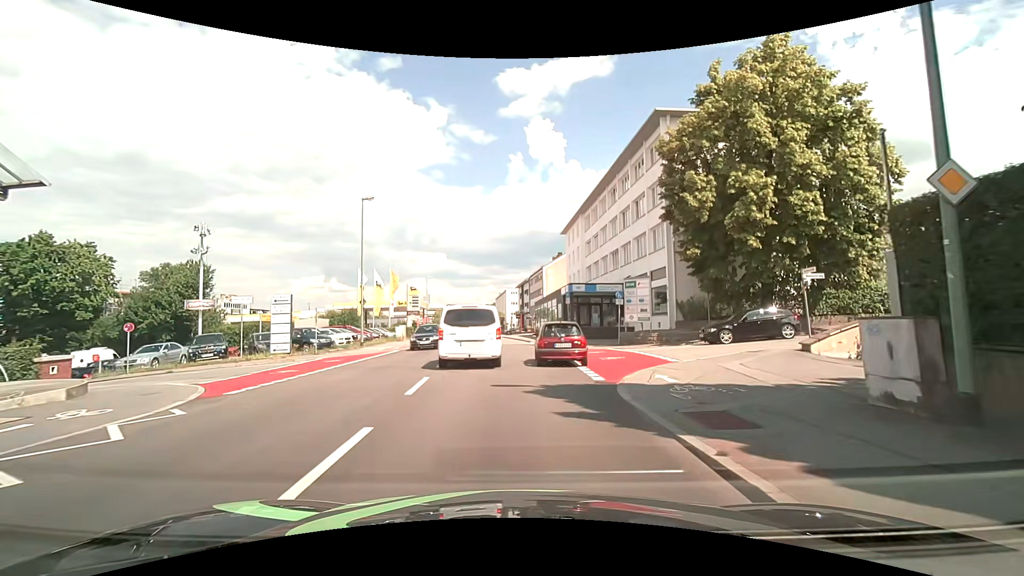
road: tertiary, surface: asphalt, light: Day
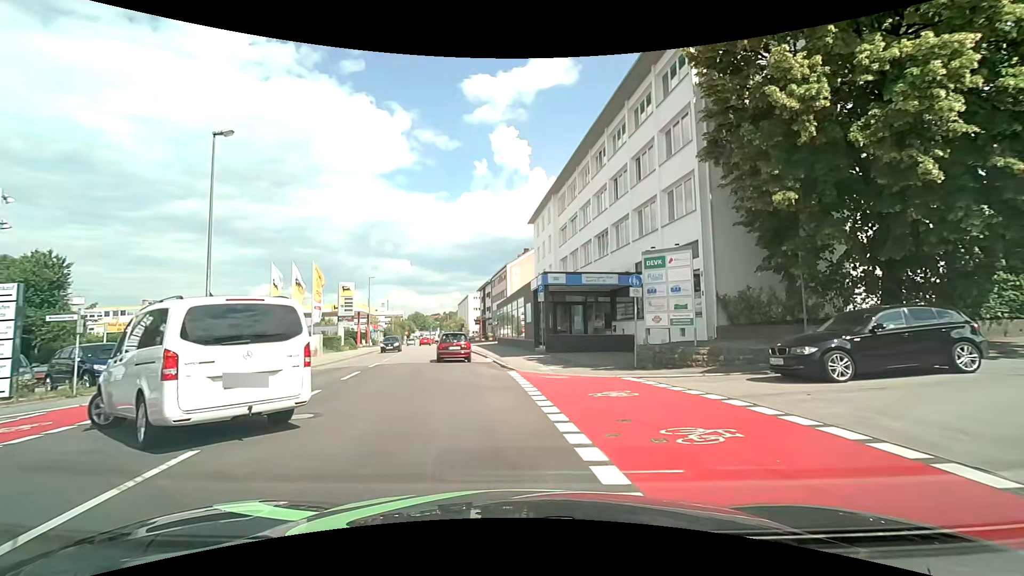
(+0.5, +12.1) m; +3°
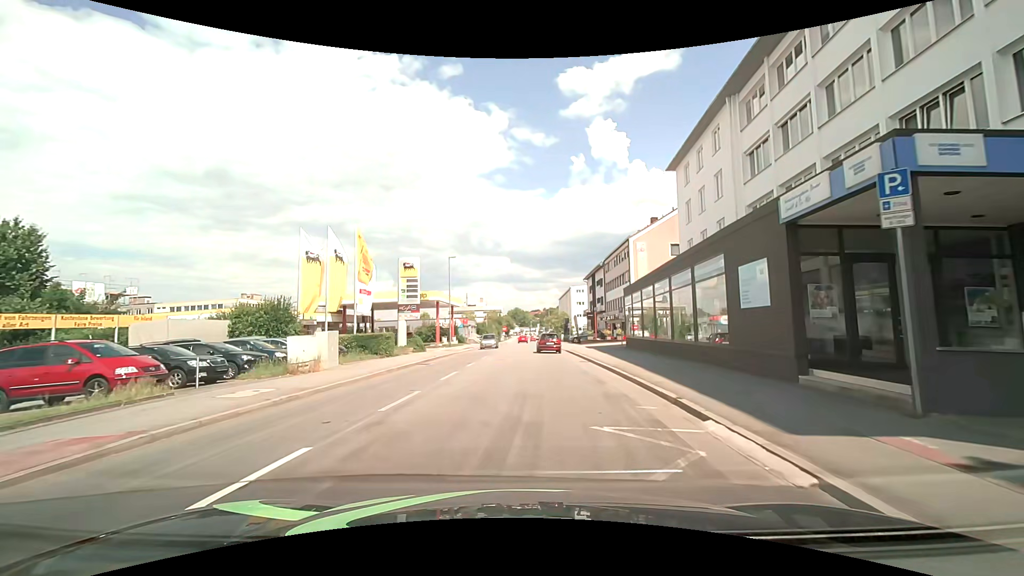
(-2.2, +18.9) m; -9°
(0, +10) (0, +20) (0, +30) (+1, +40) (+1, +50) (+2, +60) (+2, +70) (+2, +80) (+2, +90) (+2, +100) m
